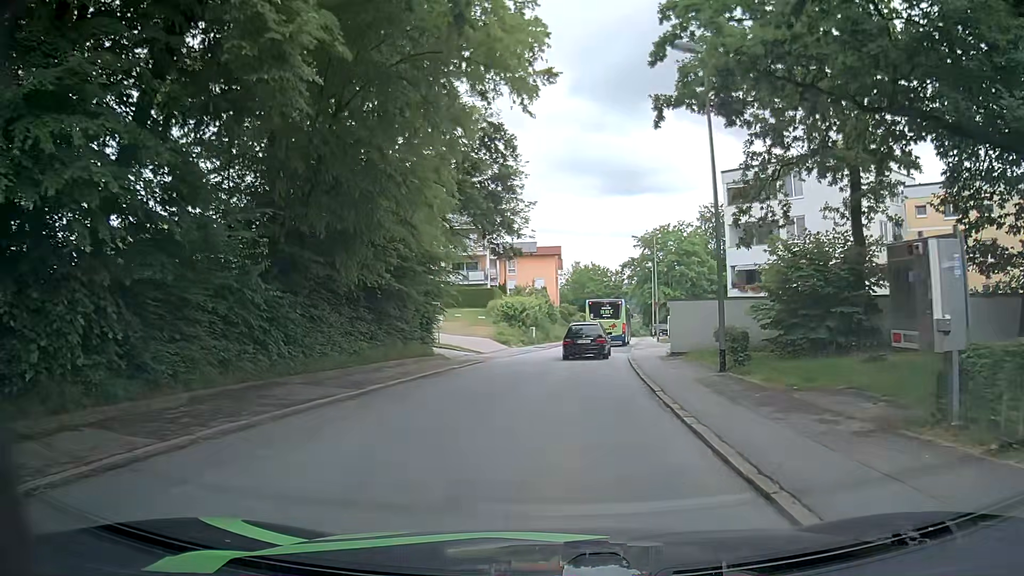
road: residential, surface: asphalt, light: Day
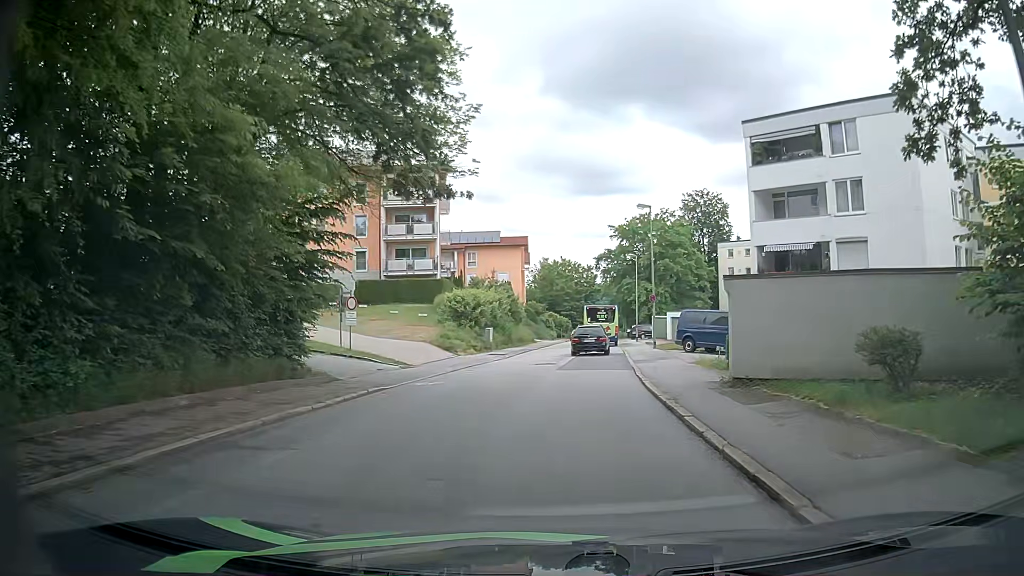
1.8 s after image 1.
(+0.4, +12.4) m; +3°
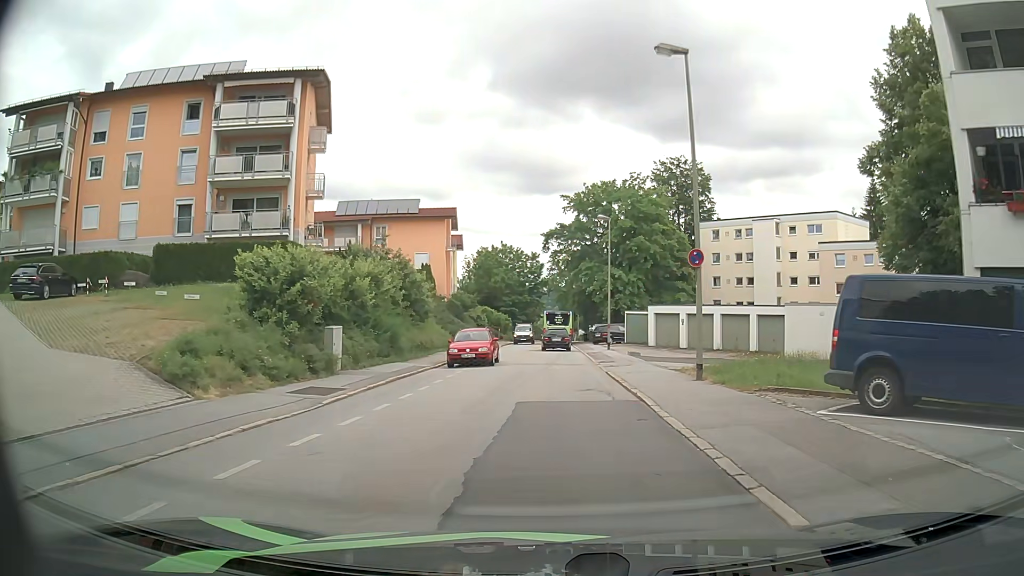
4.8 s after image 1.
(+1.0, +22.4) m; +4°
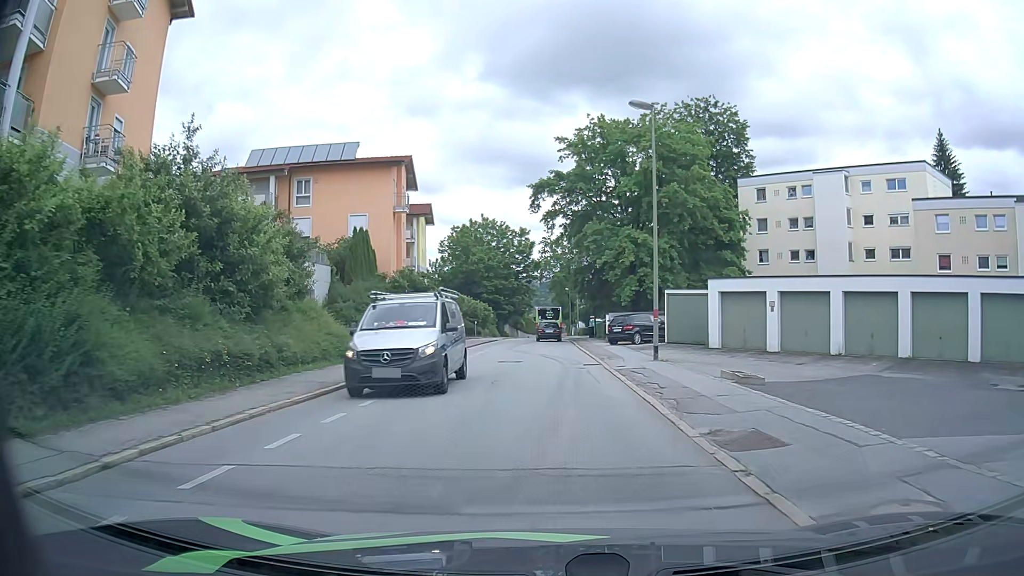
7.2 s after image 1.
(+0.4, +20.6) m; +1°
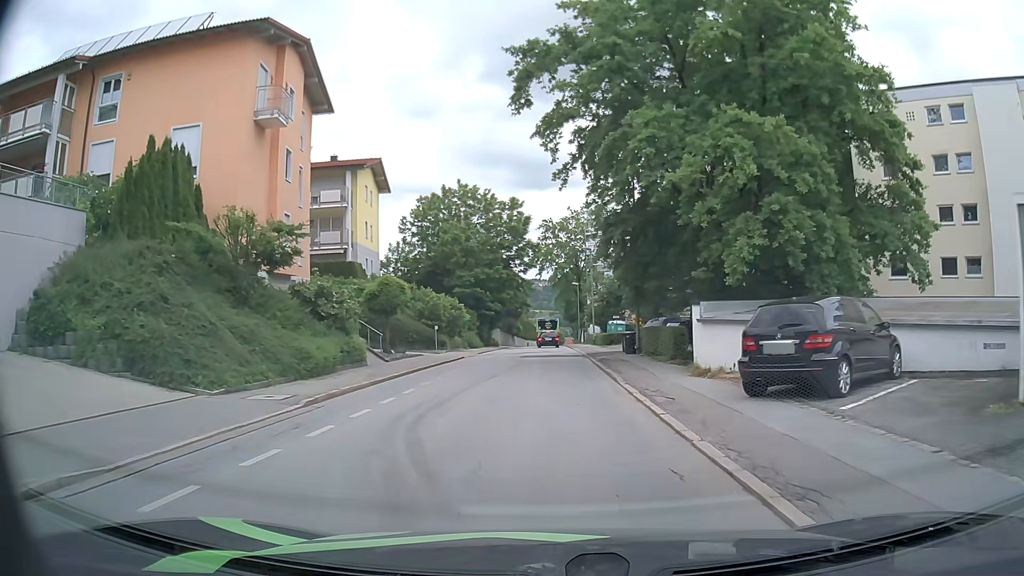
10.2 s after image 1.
(0.0, +24.5) m; 0°
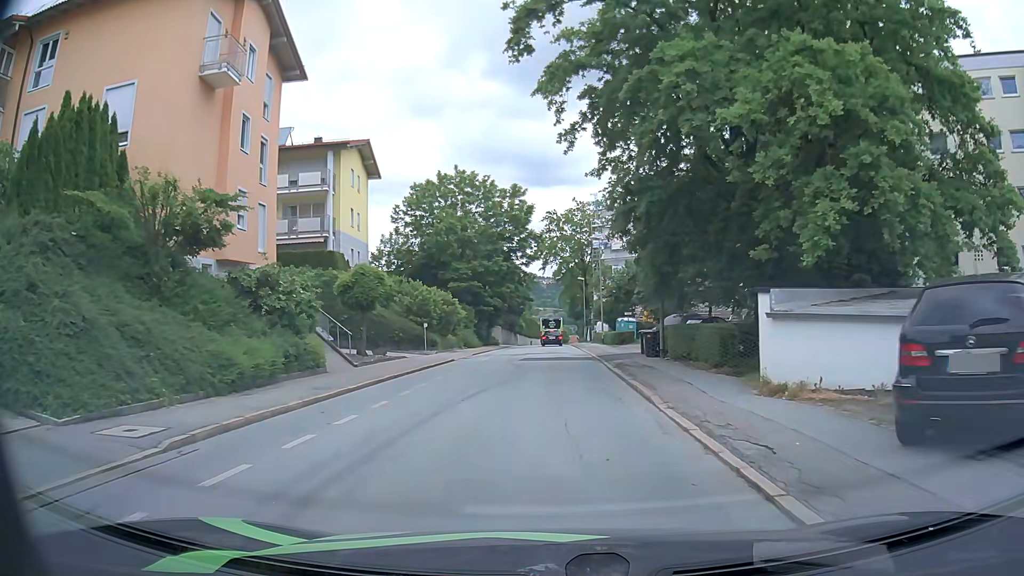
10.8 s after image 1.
(0.0, +5.1) m; -1°
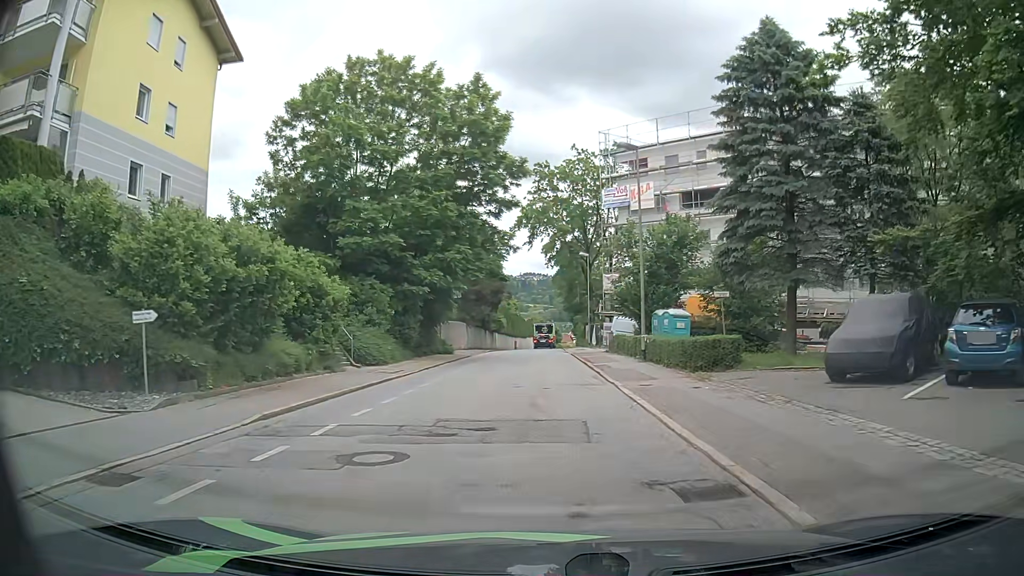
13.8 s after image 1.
(+0.4, +26.6) m; +2°
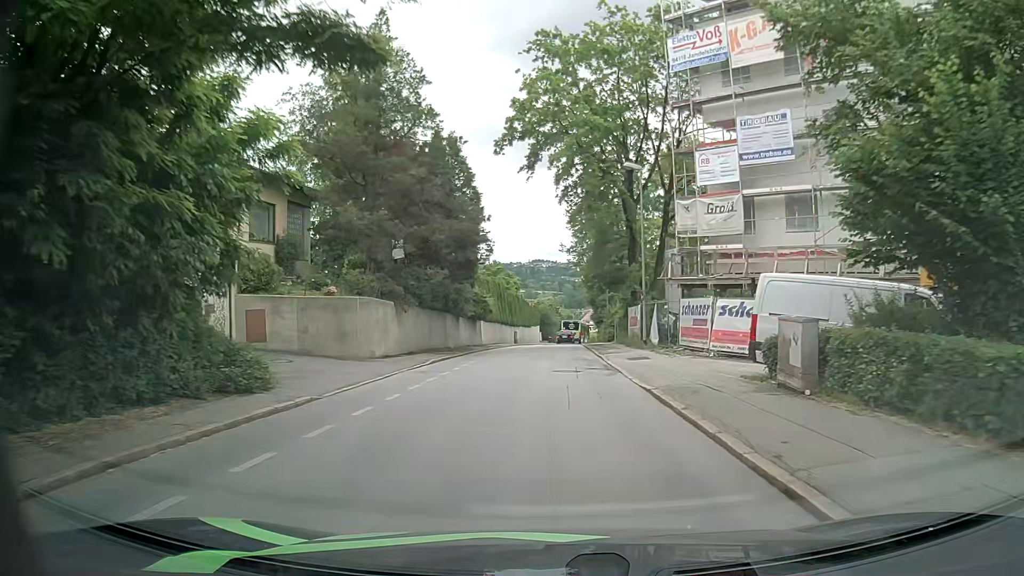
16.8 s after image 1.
(-0.7, +28.9) m; -2°
(0, +10) (0, +20) (0, +30) (0, +40) (+1, +50) (+1, +60) (+2, +70) (+2, +80) (+3, +90) (+5, +100) m
